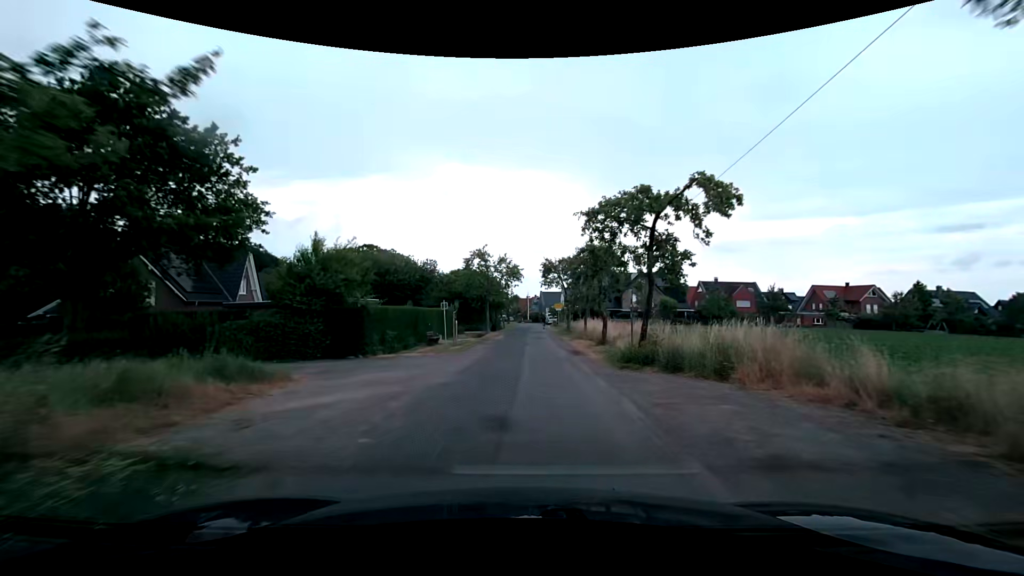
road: unclassified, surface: asphalt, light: Day
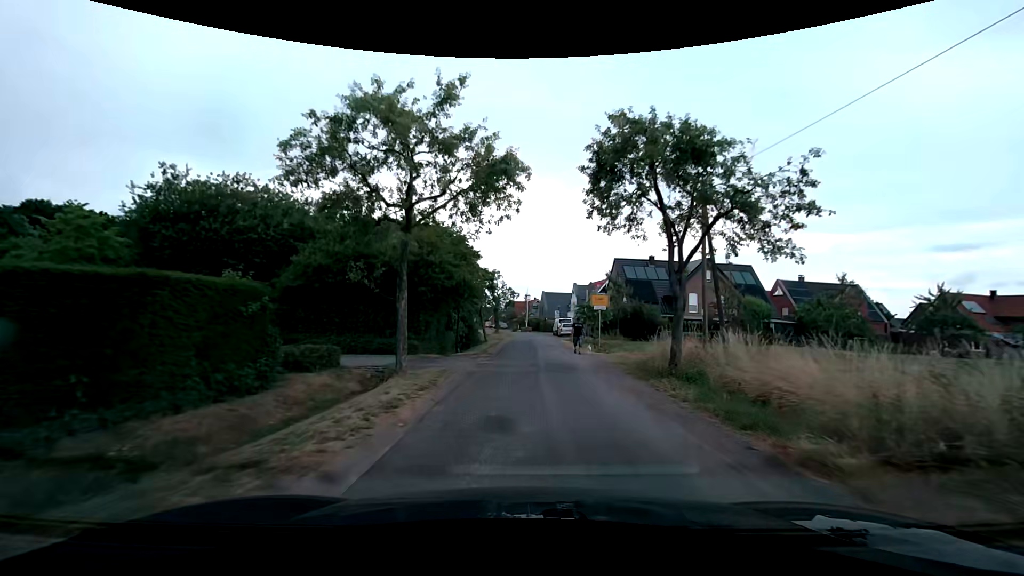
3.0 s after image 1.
(-0.1, +31.5) m; 0°
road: residential
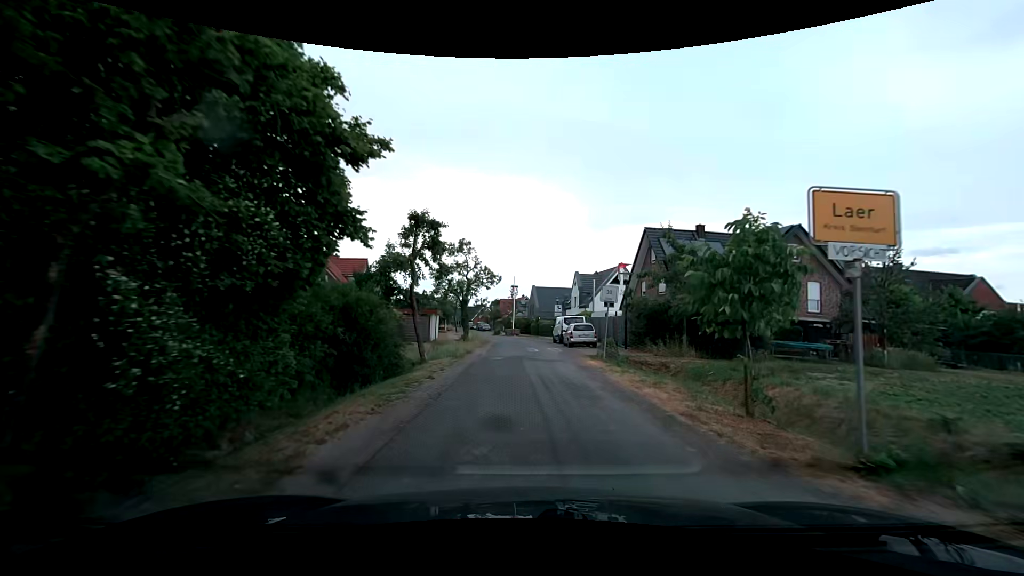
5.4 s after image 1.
(+0.2, +20.7) m; +1°
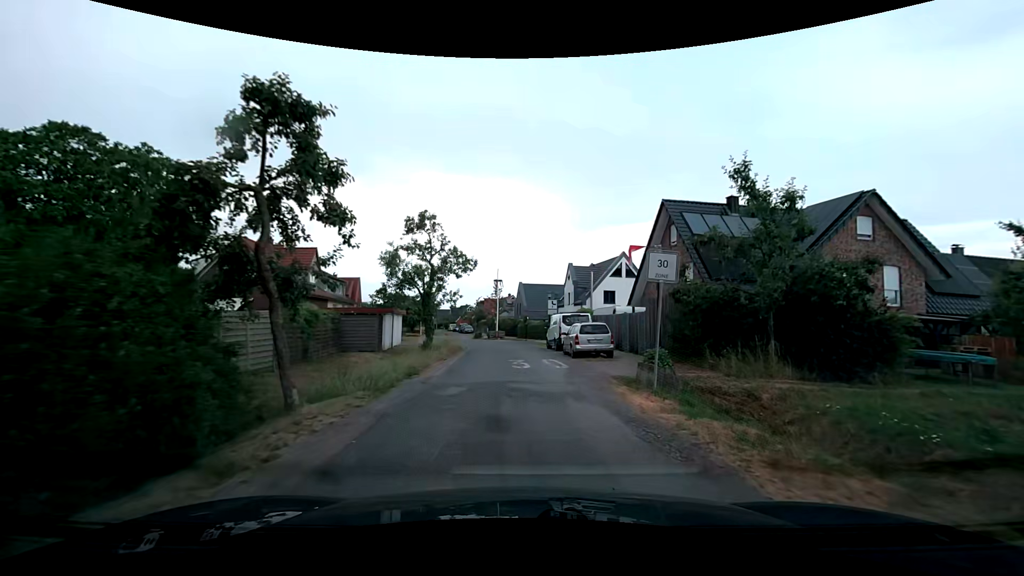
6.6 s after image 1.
(+0.1, +9.3) m; +2°
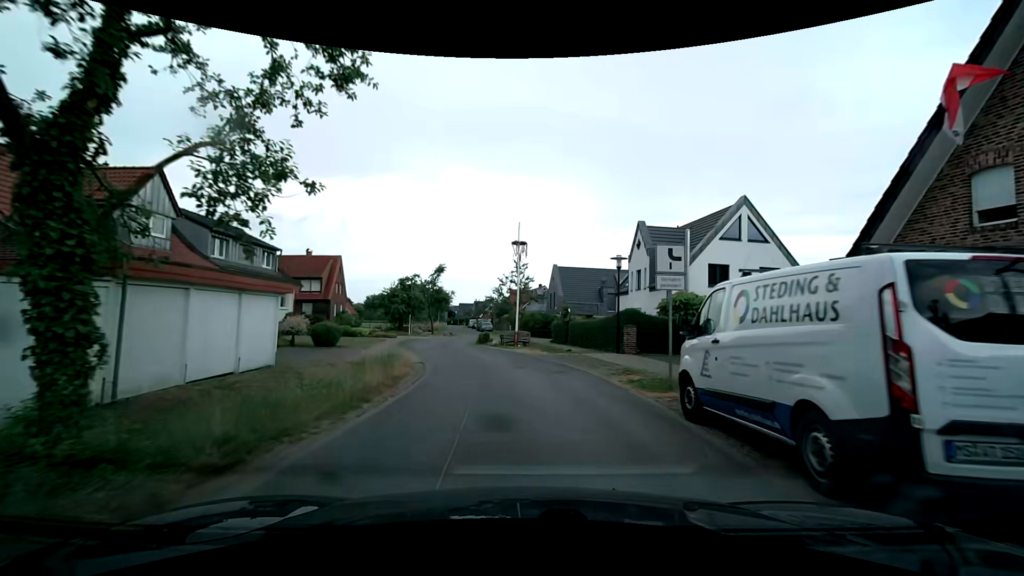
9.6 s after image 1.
(-0.5, +22.0) m; -4°
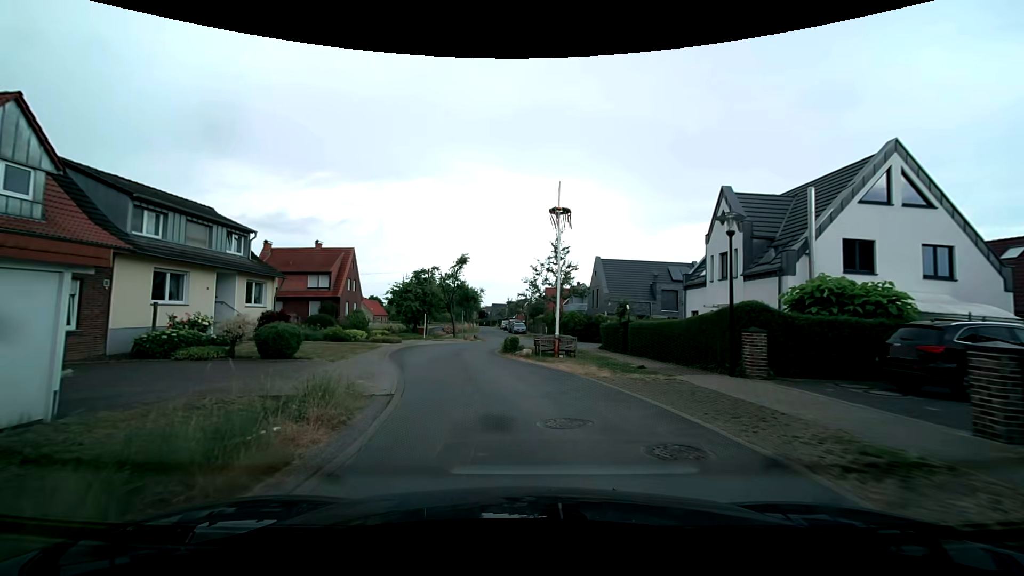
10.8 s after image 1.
(-0.2, +8.6) m; -3°
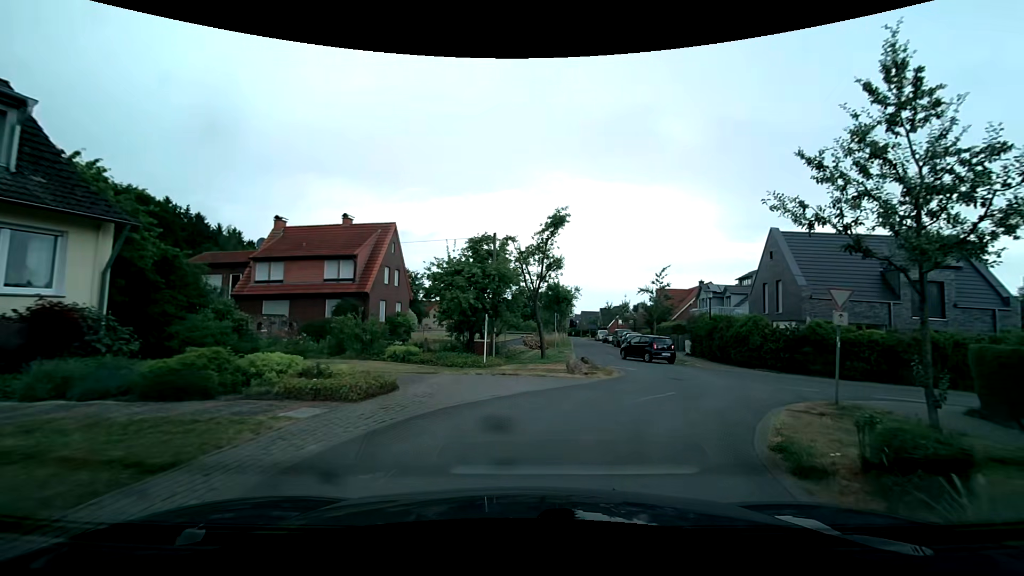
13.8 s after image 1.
(-2.7, +19.3) m; -12°
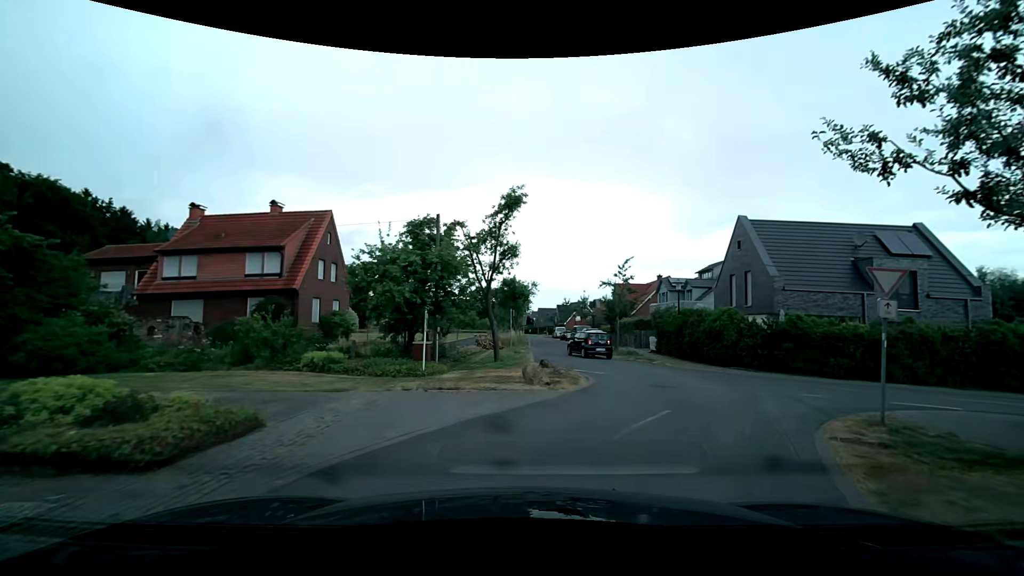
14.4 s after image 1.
(+0.2, +3.4) m; +5°
